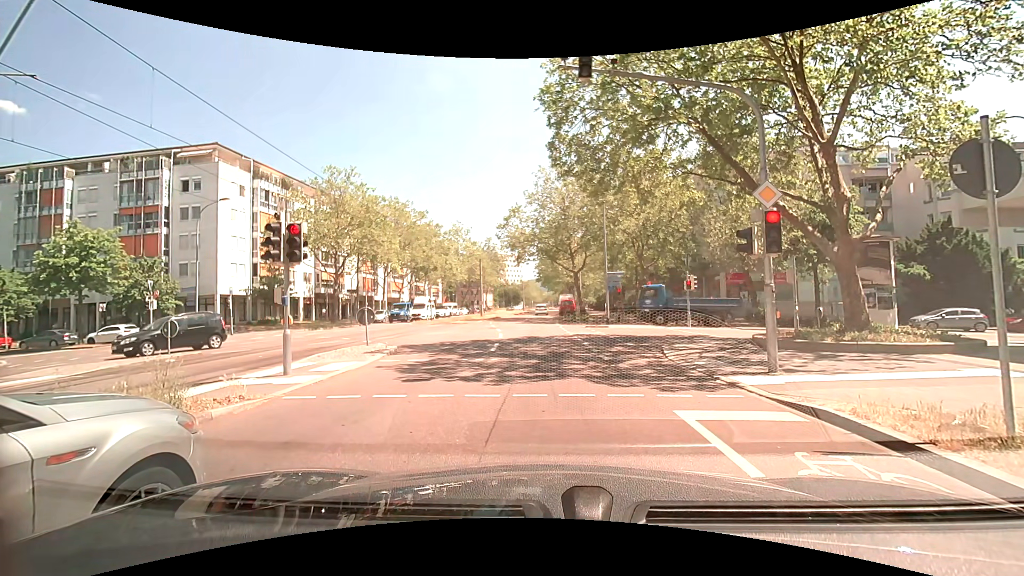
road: tertiary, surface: asphalt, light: Day
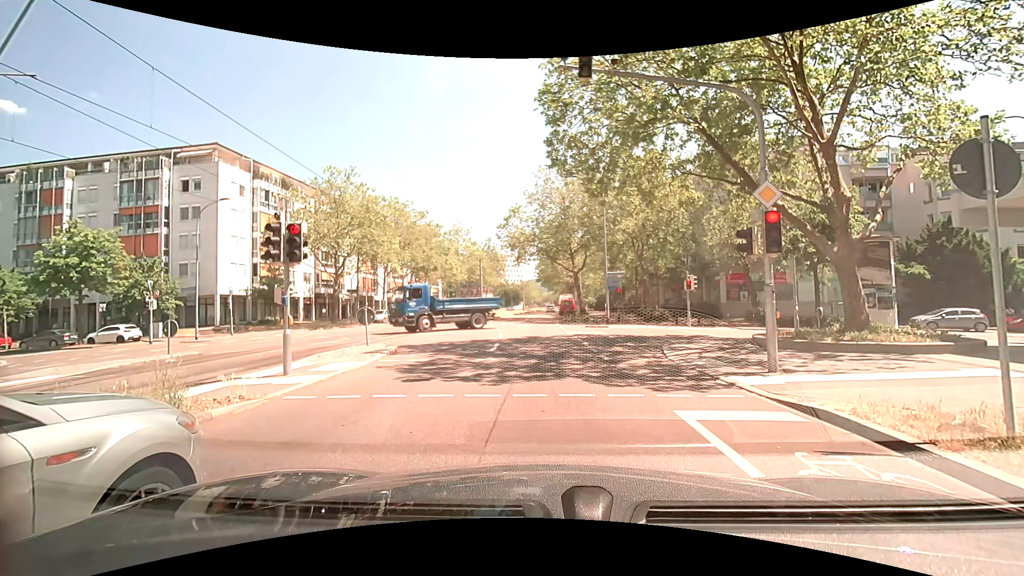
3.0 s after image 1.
(0.0, 0.0) m; 0°
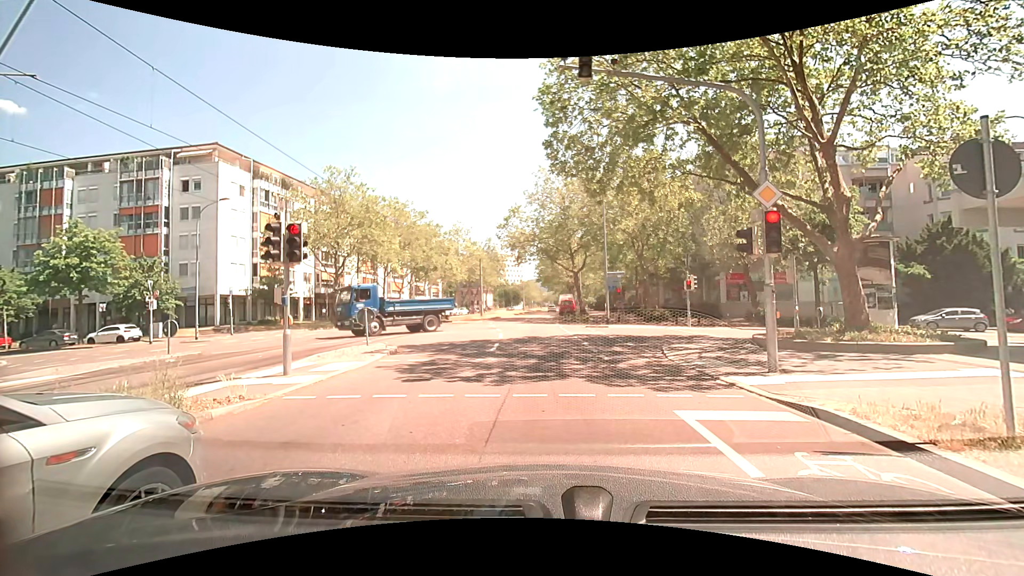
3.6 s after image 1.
(0.0, 0.0) m; 0°
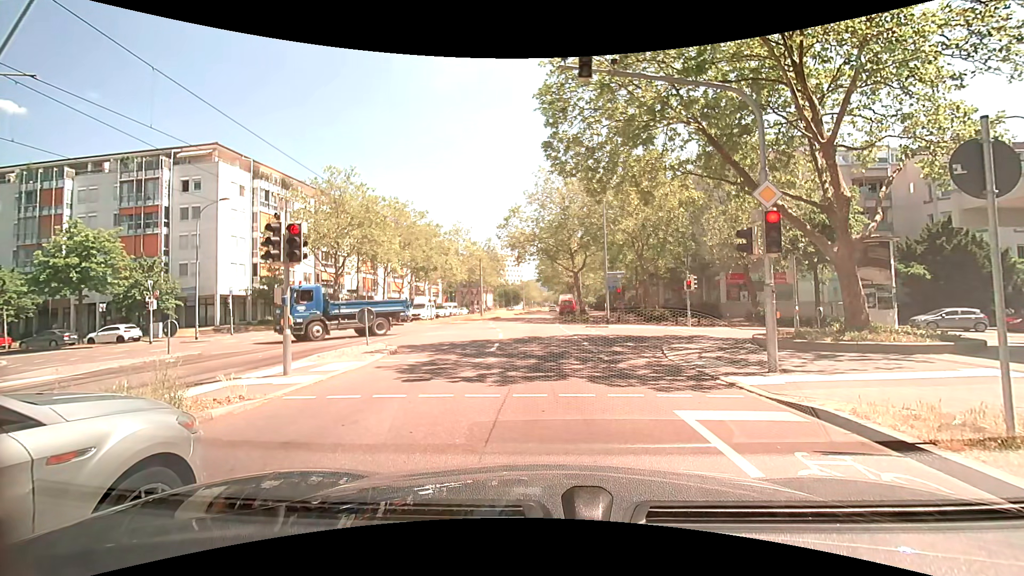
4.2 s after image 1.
(0.0, 0.0) m; 0°
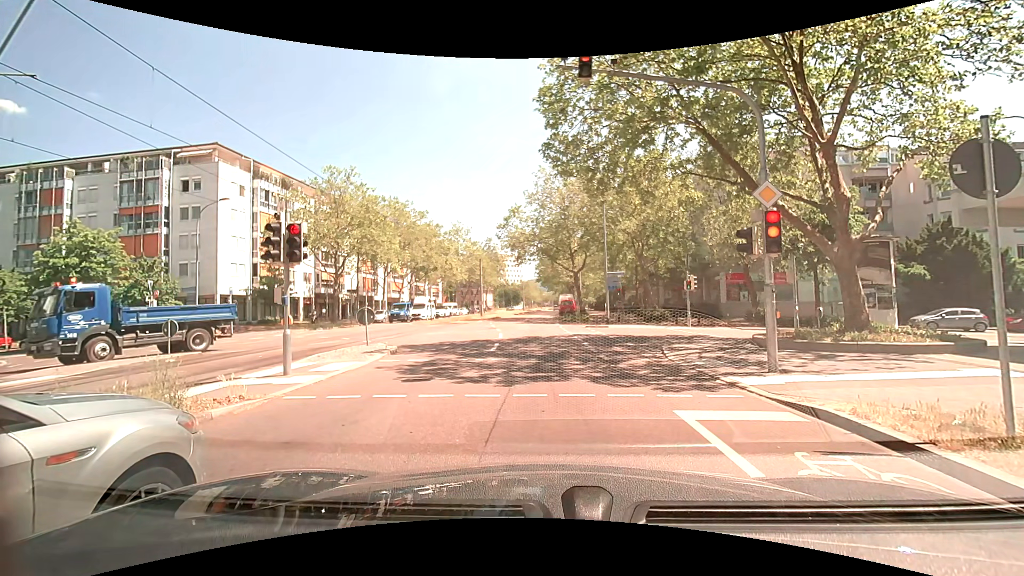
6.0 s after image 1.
(0.0, 0.0) m; 0°
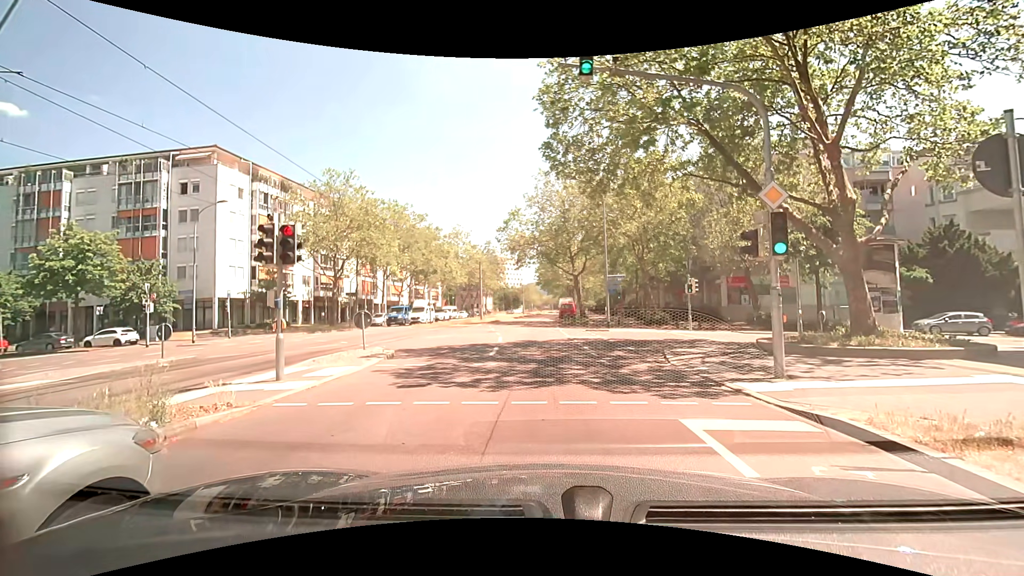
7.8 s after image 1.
(0.0, +0.3) m; 0°
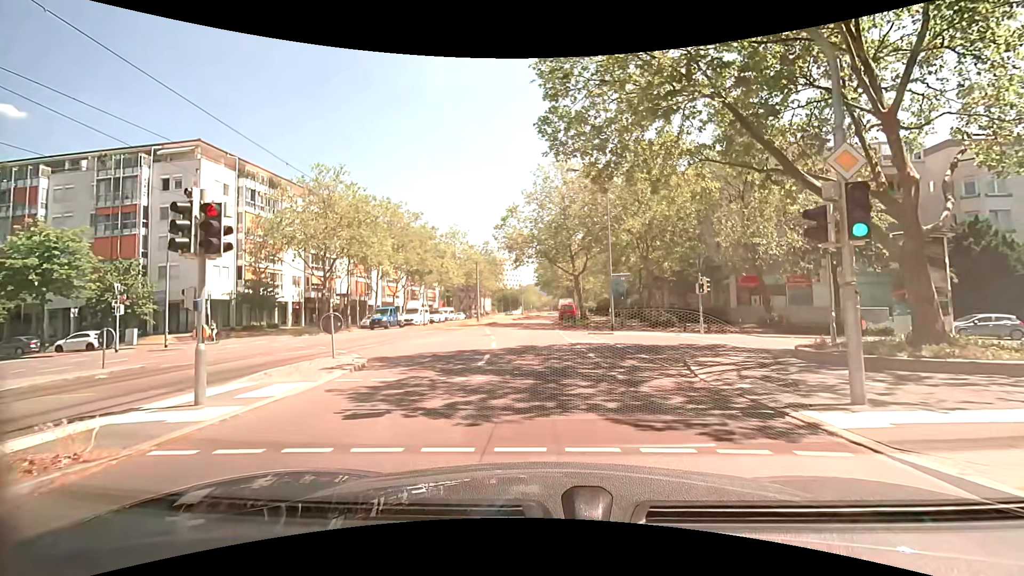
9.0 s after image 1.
(0.0, +2.6) m; 0°
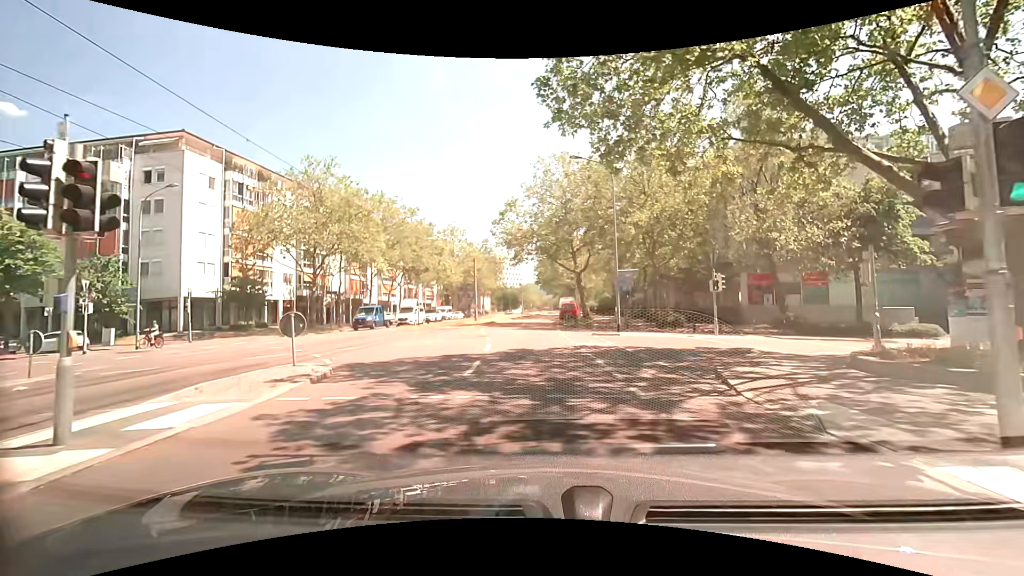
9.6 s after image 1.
(0.0, +2.4) m; 0°
(0, +10) (0, +20) (0, +30) (0, +40) (0, +50) (0, +60) (+1, +70) (+1, +80) (+2, +90) (+3, +100) m
